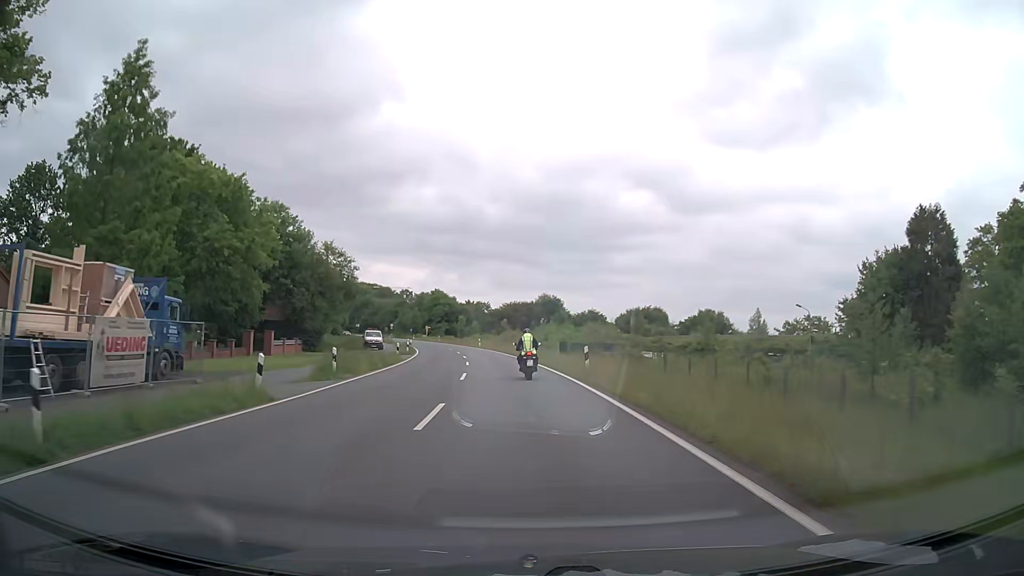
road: secondary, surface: asphalt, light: Day
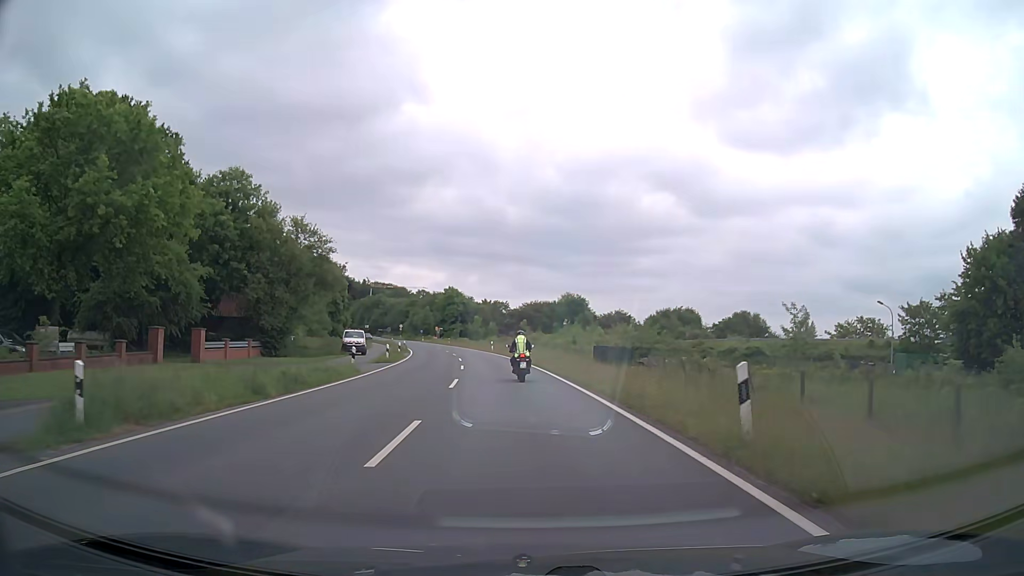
(-0.2, +15.2) m; -2°
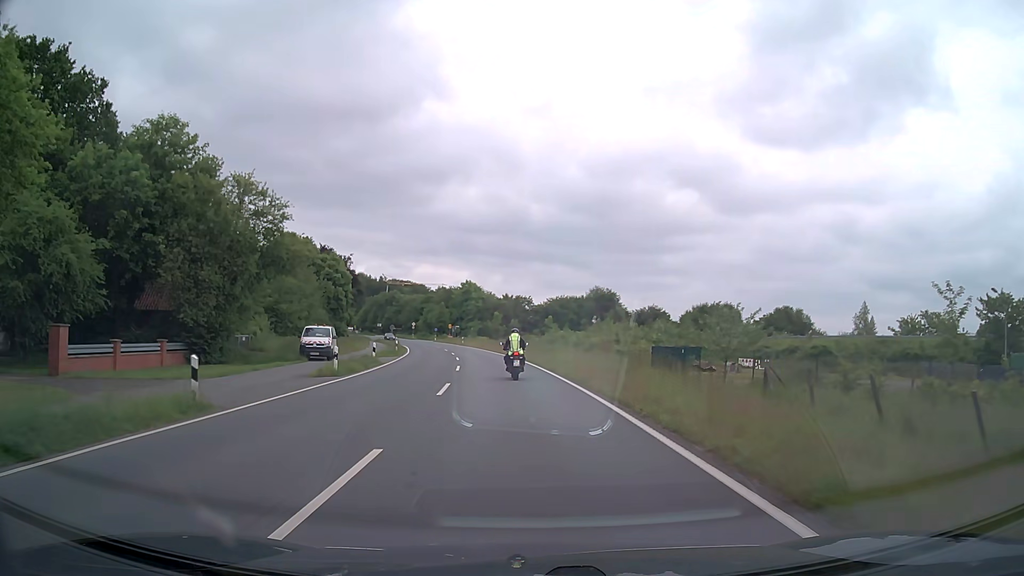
(-0.3, +15.2) m; -2°
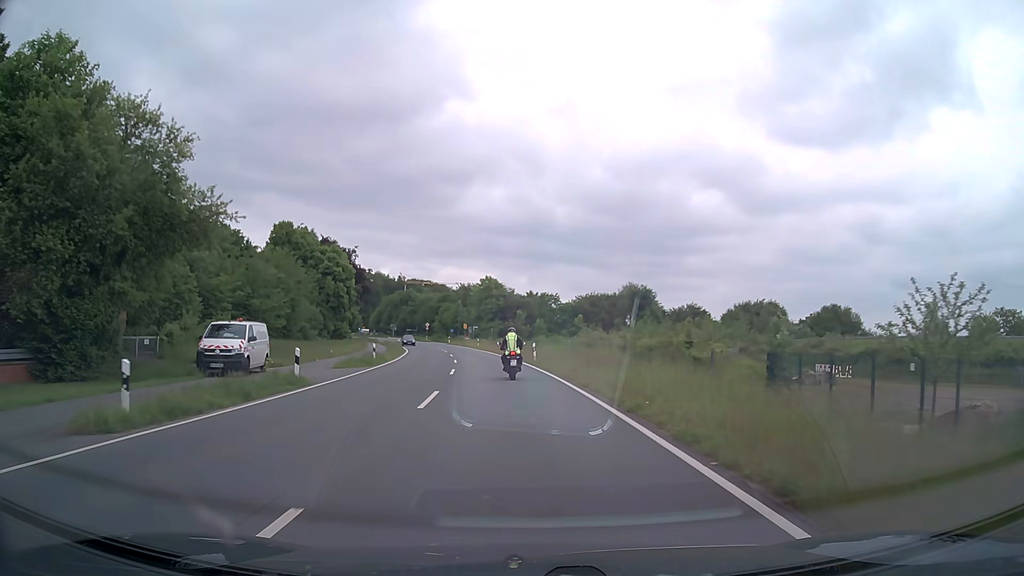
(-0.3, +15.1) m; -2°
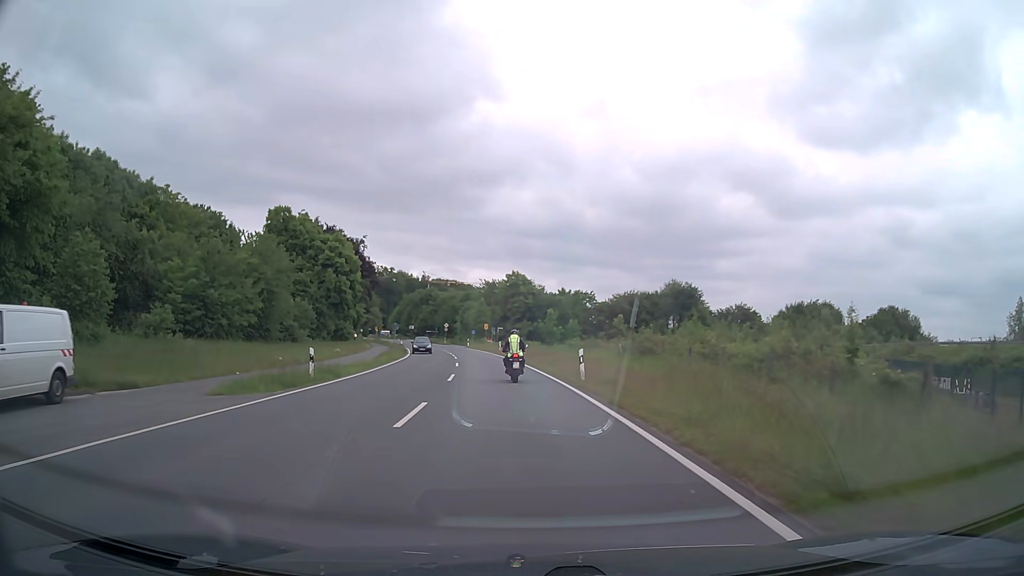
(-0.3, +15.0) m; -2°
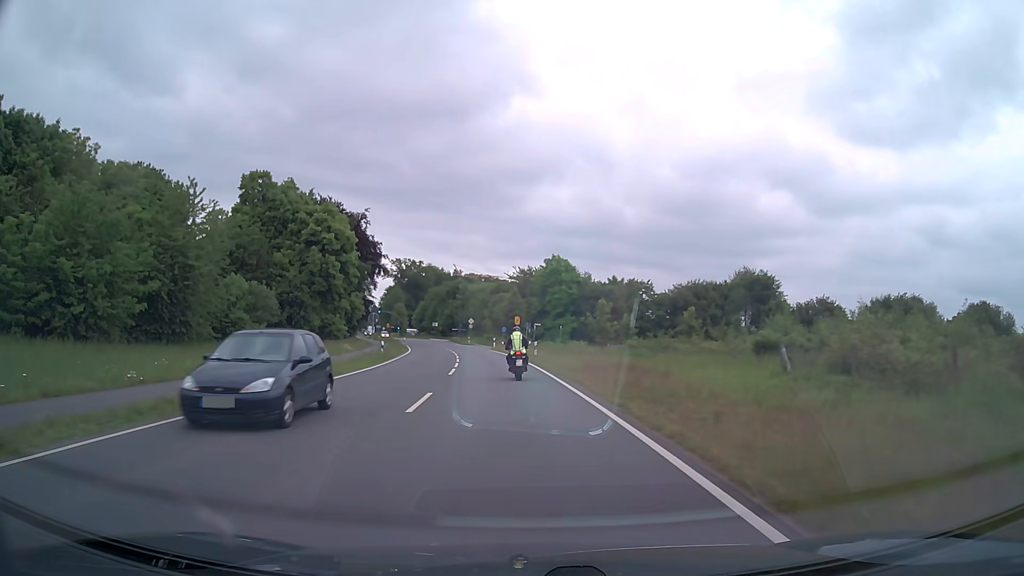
(-0.7, +22.4) m; -3°
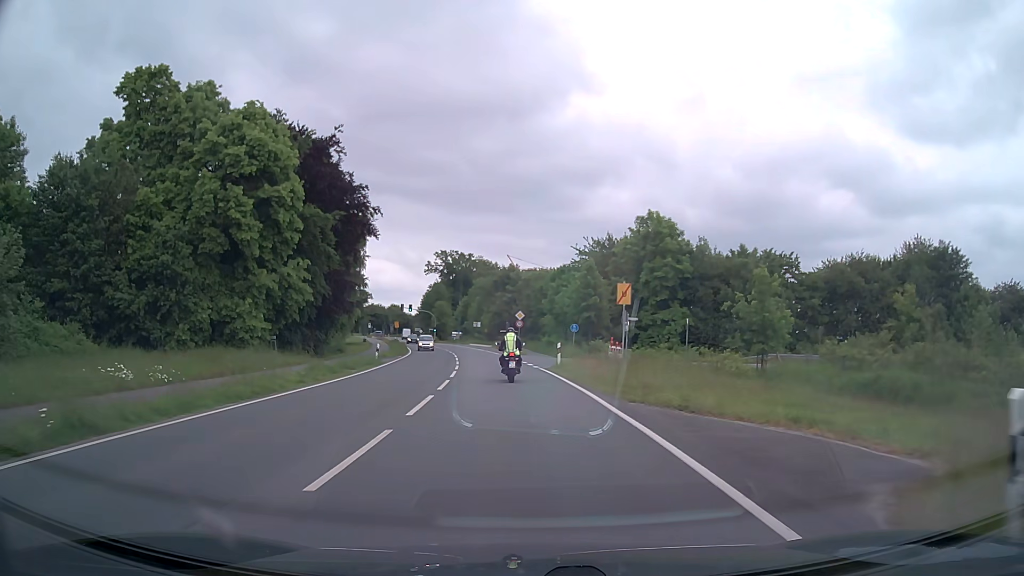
(-1.7, +36.7) m; -5°
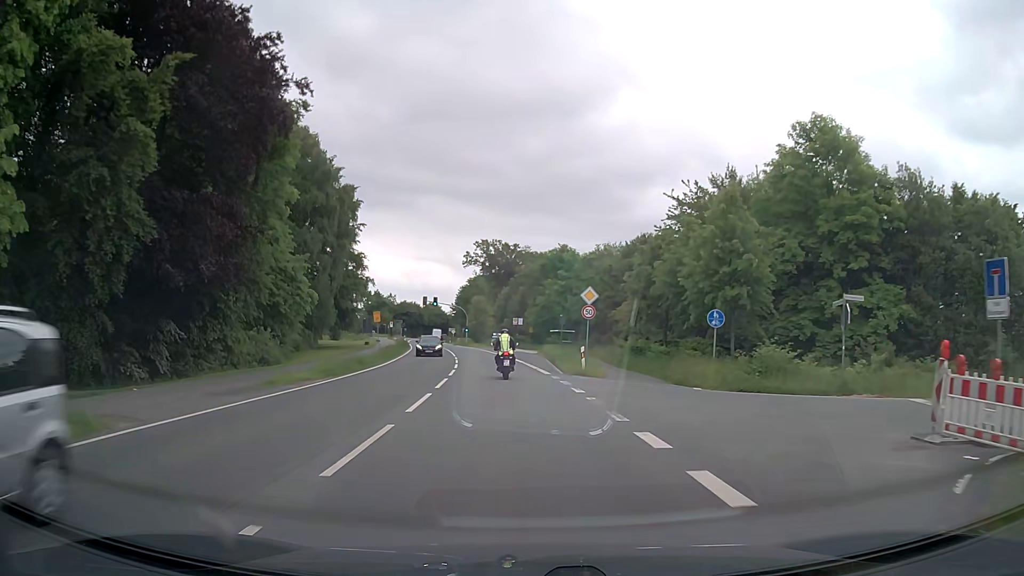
(-1.1, +29.5) m; -4°
(0, +10) (-1, +20) (-1, +30) (-2, +40) (-3, +50) (-5, +60) (-6, +70) (-8, +79) (-10, +89) (-12, +99) m
